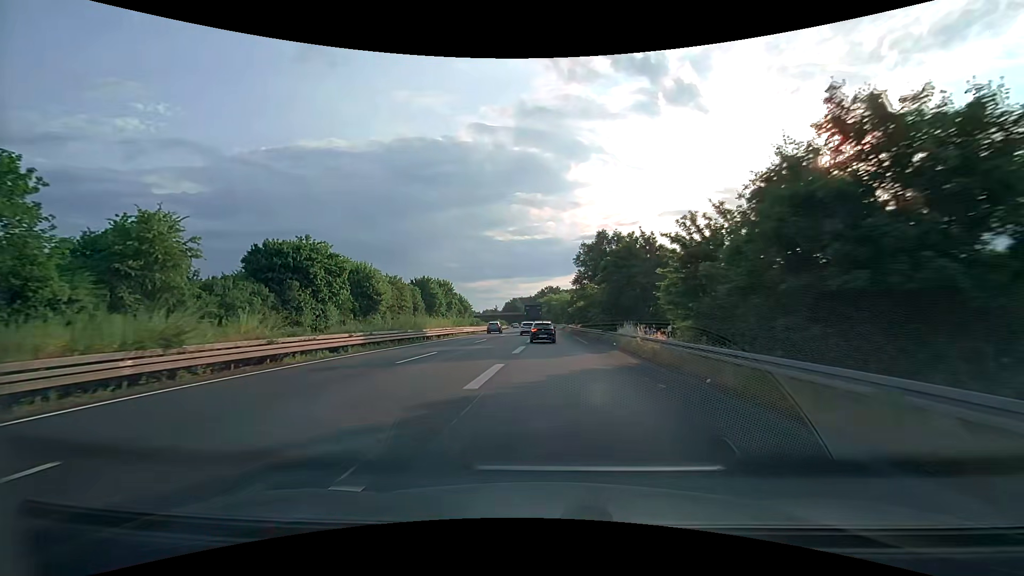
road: trunk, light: Day
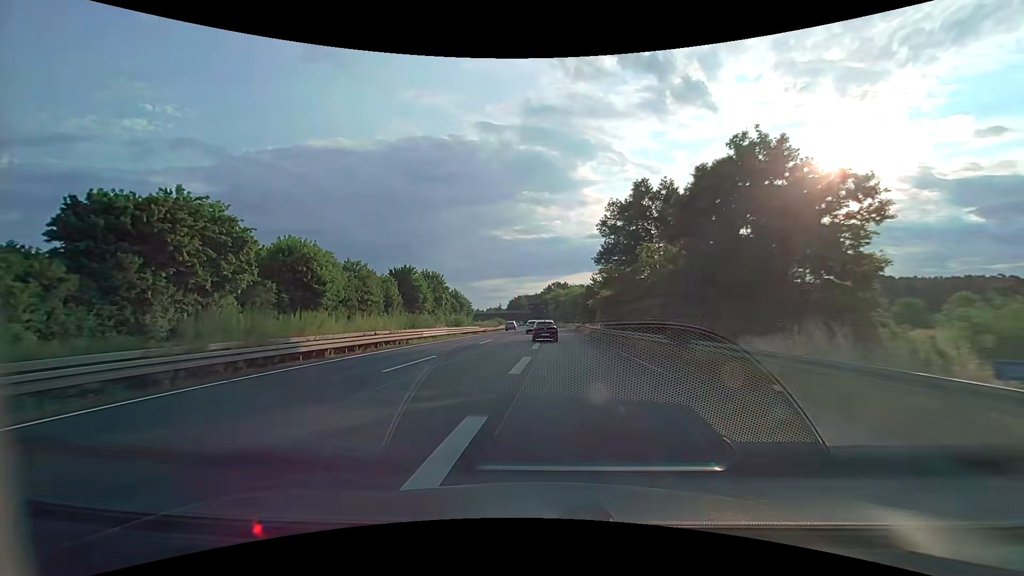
(-0.2, +21.6) m; -1°
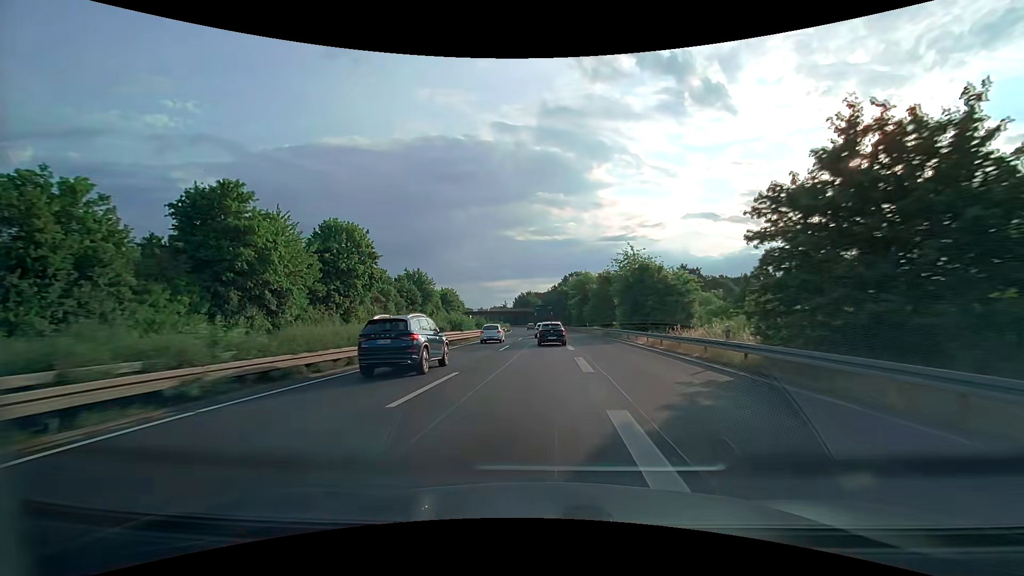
(-0.8, +59.8) m; -1°
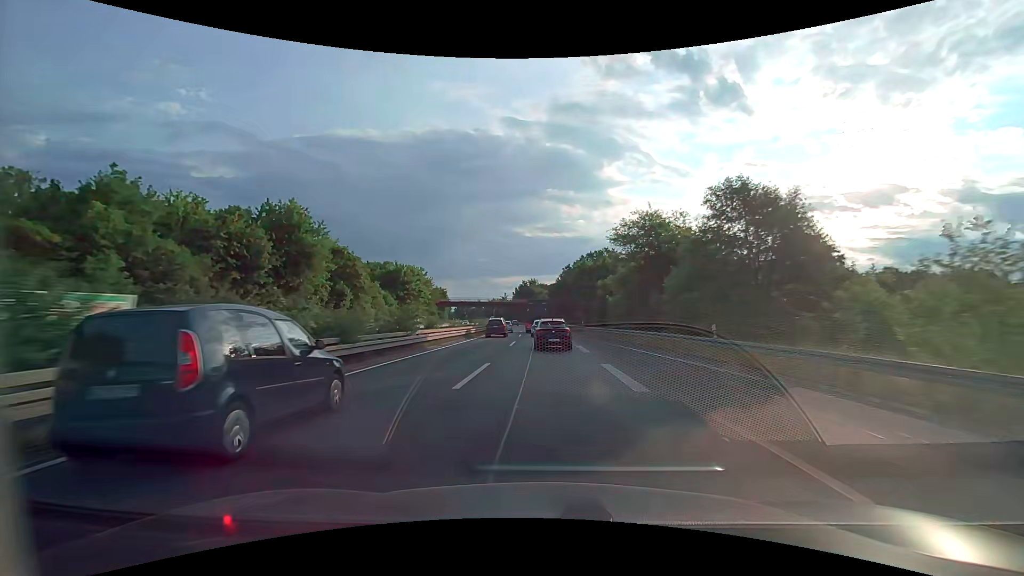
(-0.1, +52.3) m; 0°
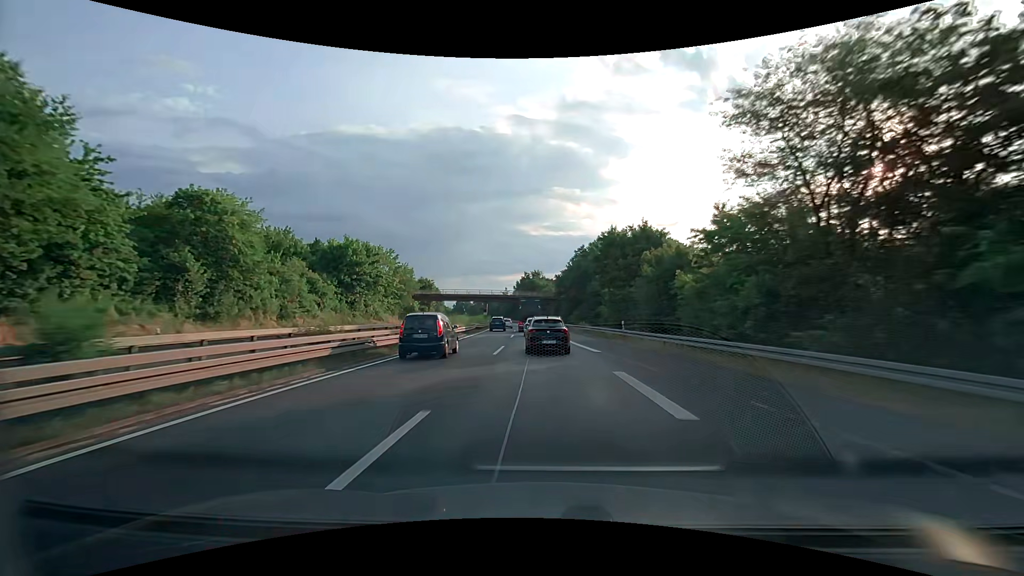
(-0.1, +26.7) m; -1°
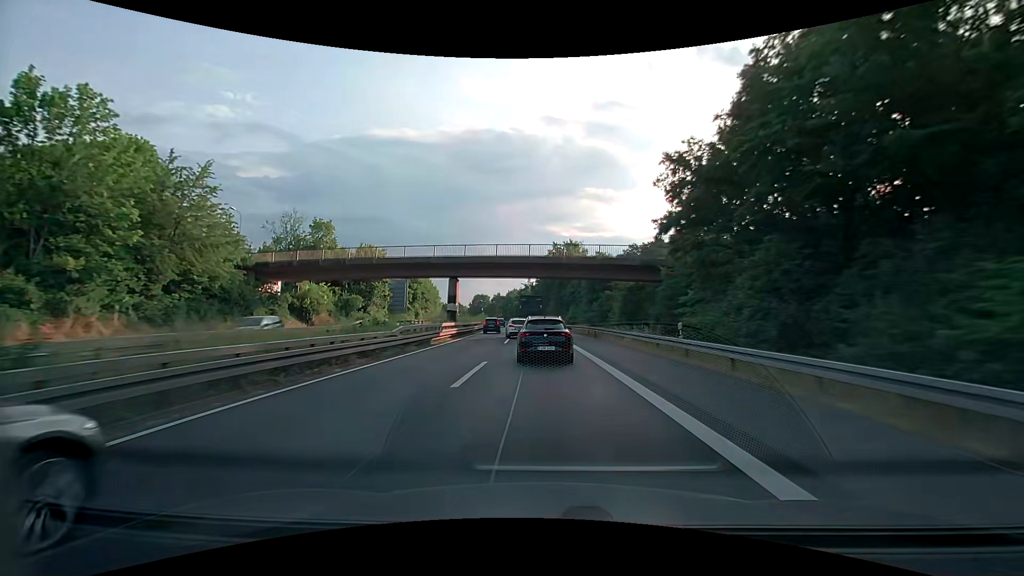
(-1.7, +65.4) m; -3°
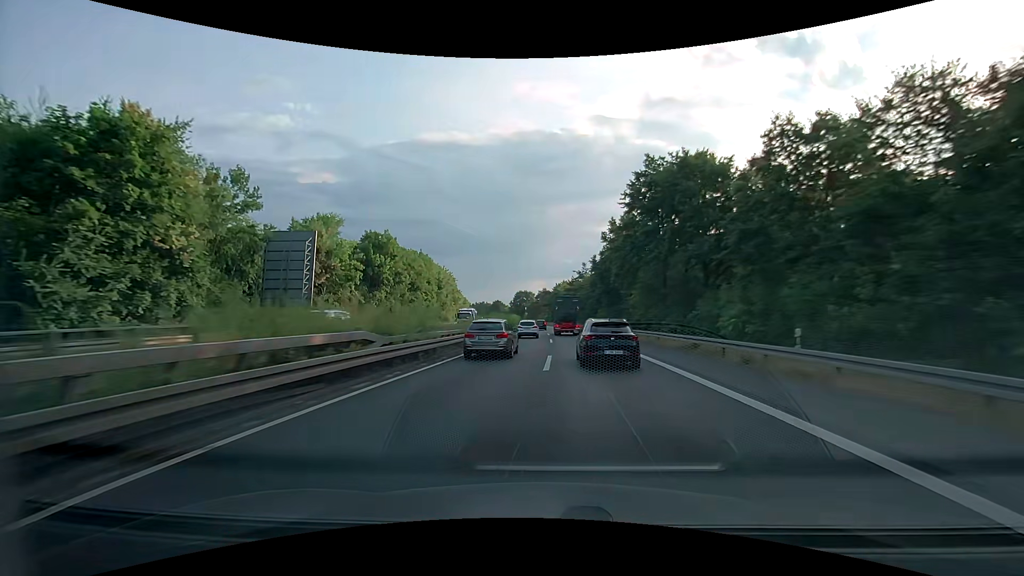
(-2.7, +53.3) m; -5°
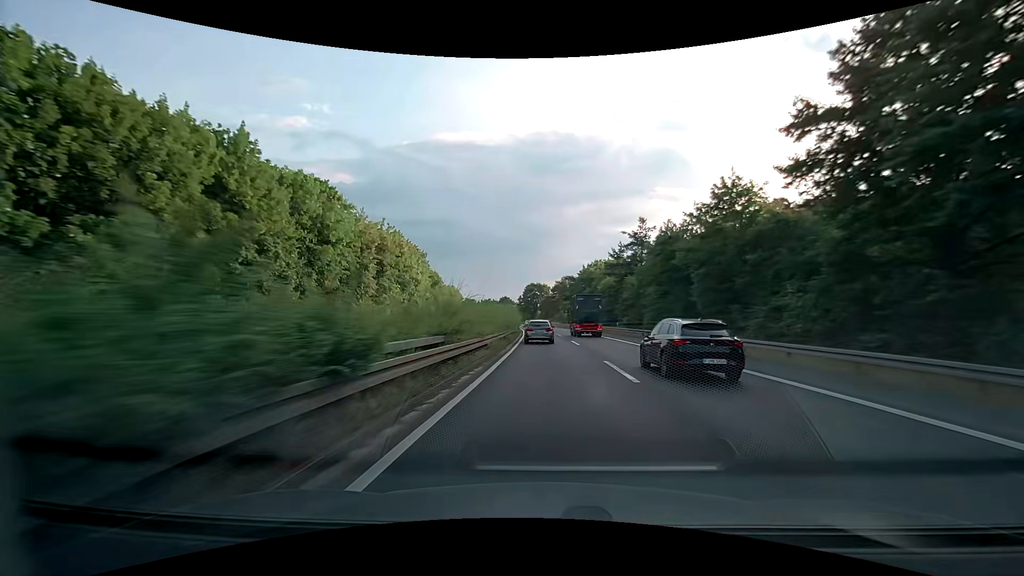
(-2.1, +57.4) m; -2°
(0, +10) (0, +20) (0, +30) (0, +40) (0, +50) (-1, +60) (-1, +70) (-2, +80) (-2, +90) (-3, +100) m
